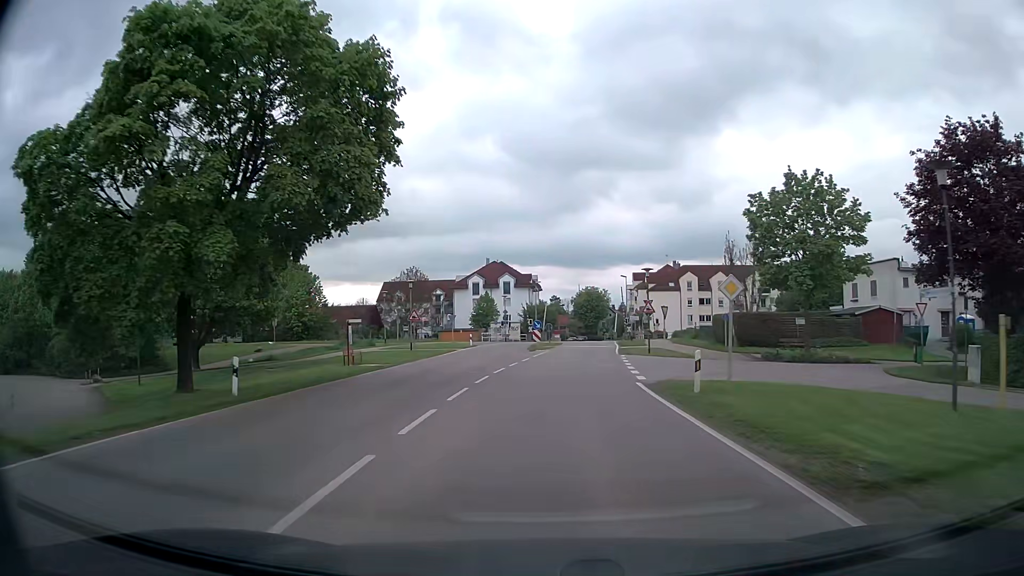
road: tertiary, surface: asphalt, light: Day
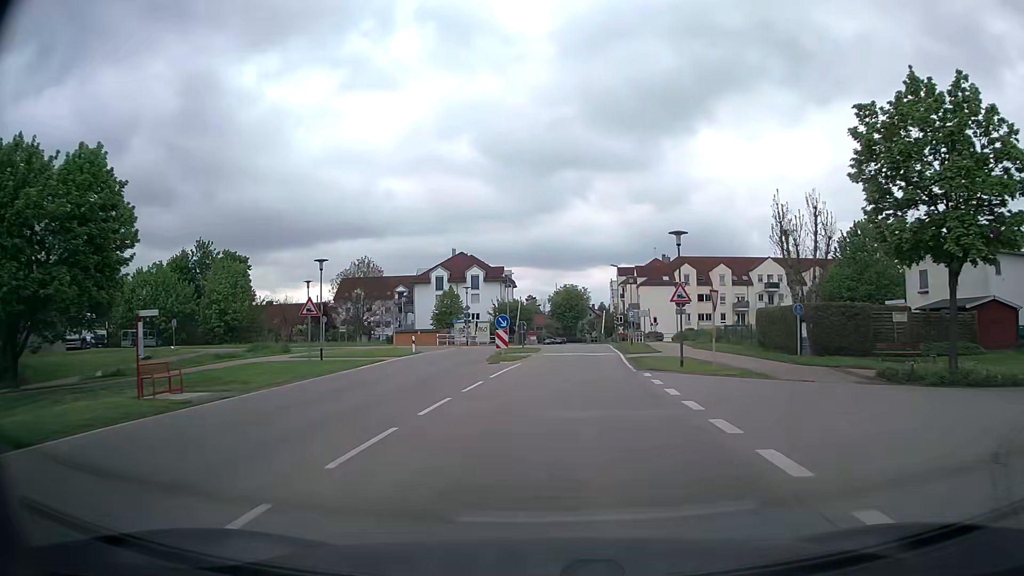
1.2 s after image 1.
(+0.2, +15.6) m; +2°
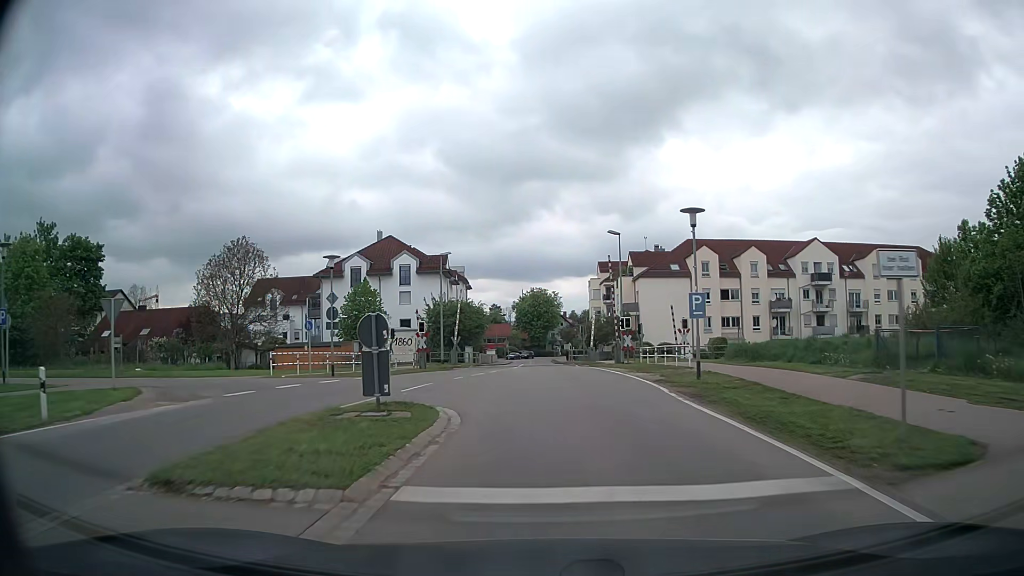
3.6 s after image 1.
(+0.7, +29.3) m; +2°
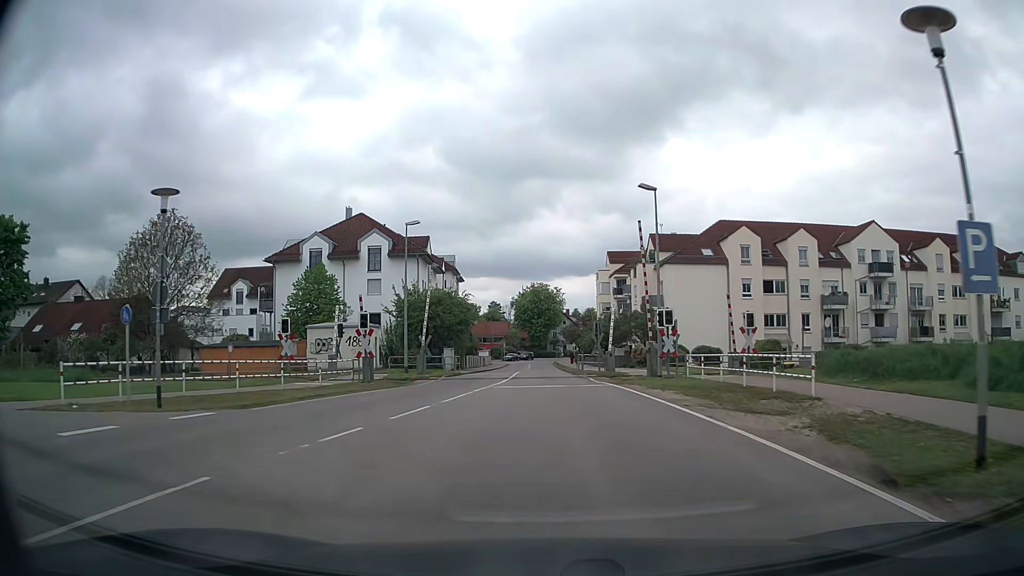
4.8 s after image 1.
(+0.1, +13.5) m; +1°
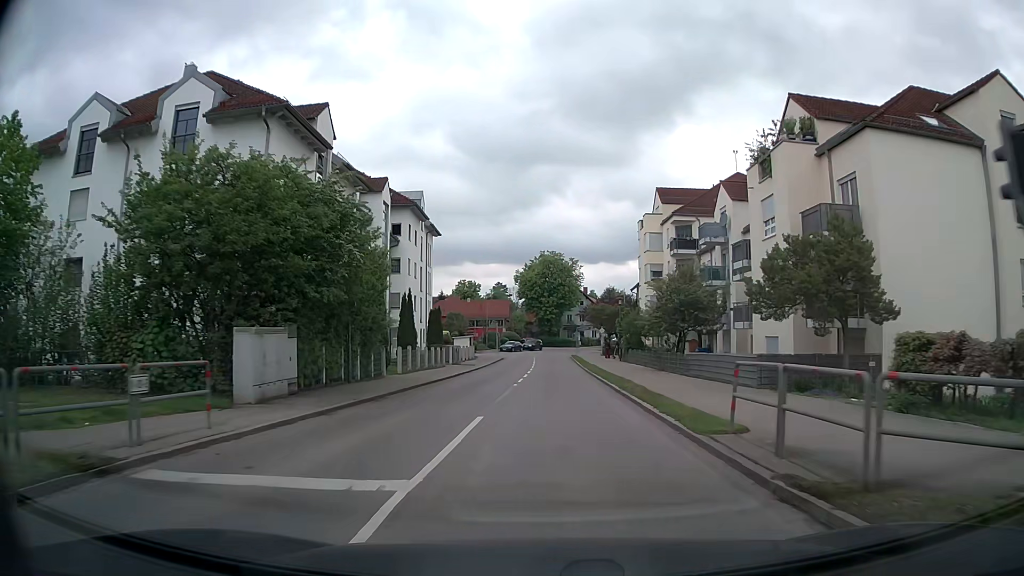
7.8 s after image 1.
(-0.5, +34.2) m; -2°
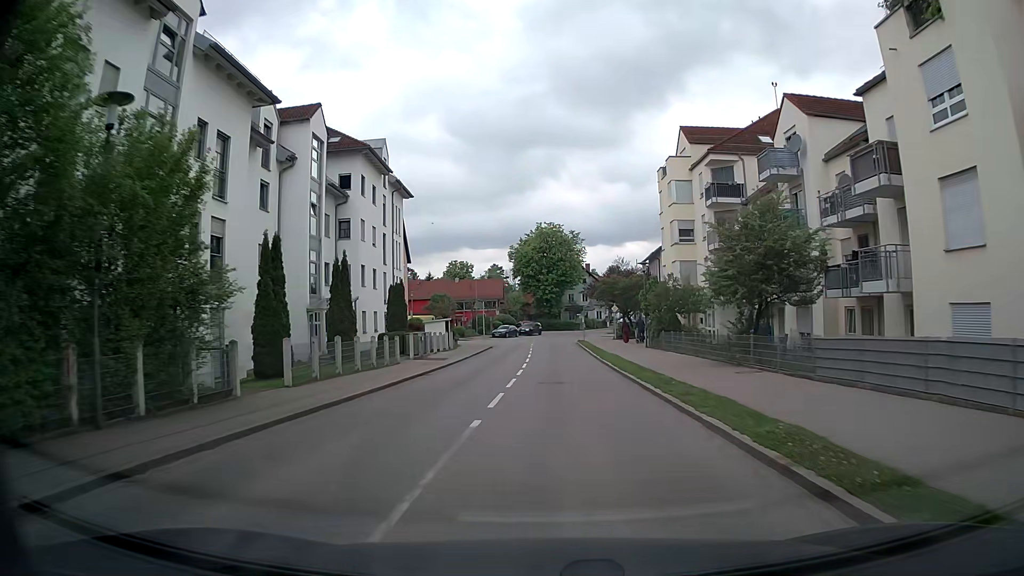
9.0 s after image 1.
(+0.1, +13.7) m; +1°
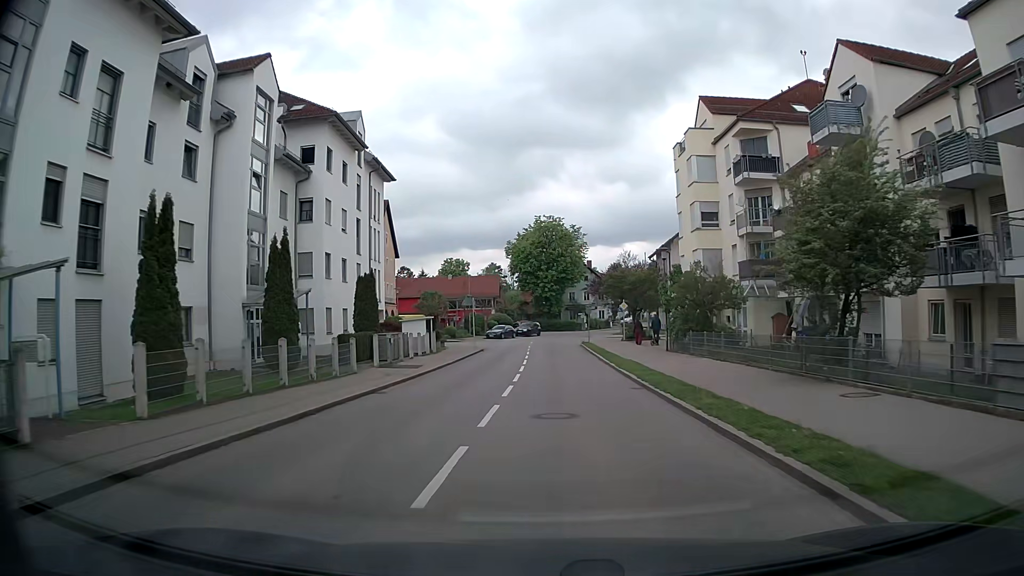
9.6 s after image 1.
(0.0, +6.9) m; 0°
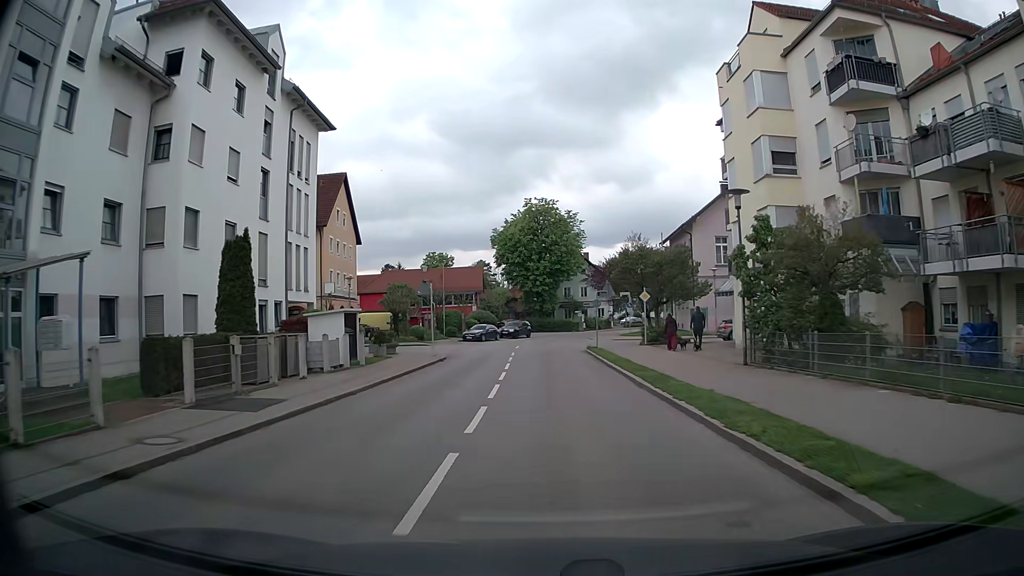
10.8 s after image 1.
(0.0, +14.0) m; 0°
(0, +10) (0, +20) (0, +30) (0, +40) (+1, +50) (+3, +60) (+5, +69) (+9, +79) (+13, +88) (+18, +97) m
